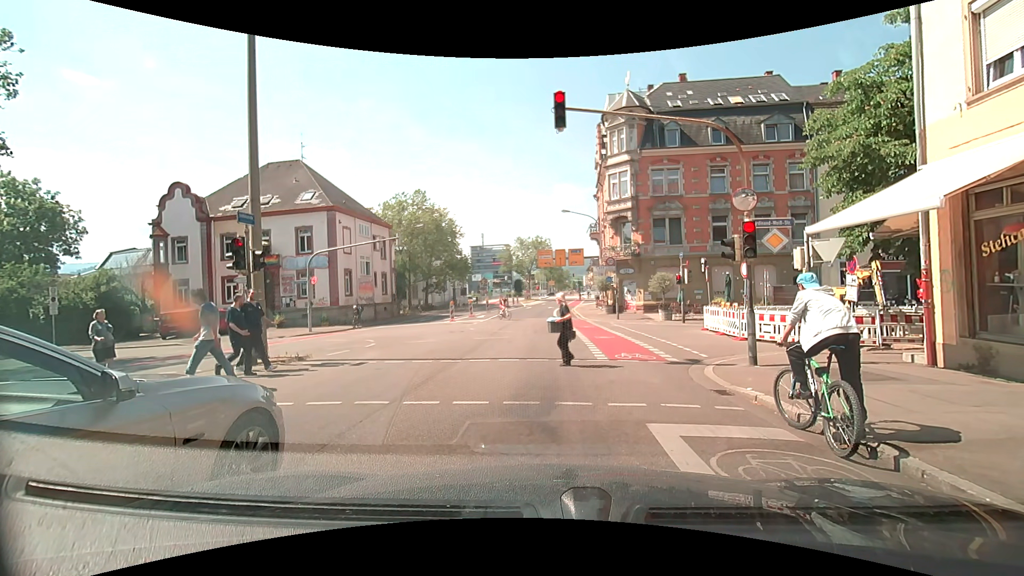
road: secondary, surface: asphalt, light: Day
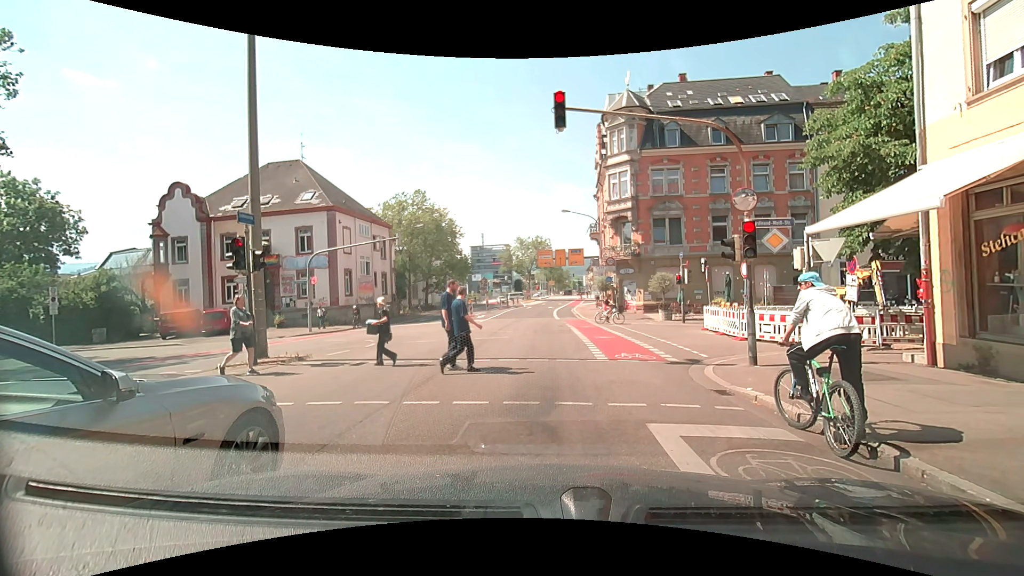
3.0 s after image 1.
(0.0, 0.0) m; 0°
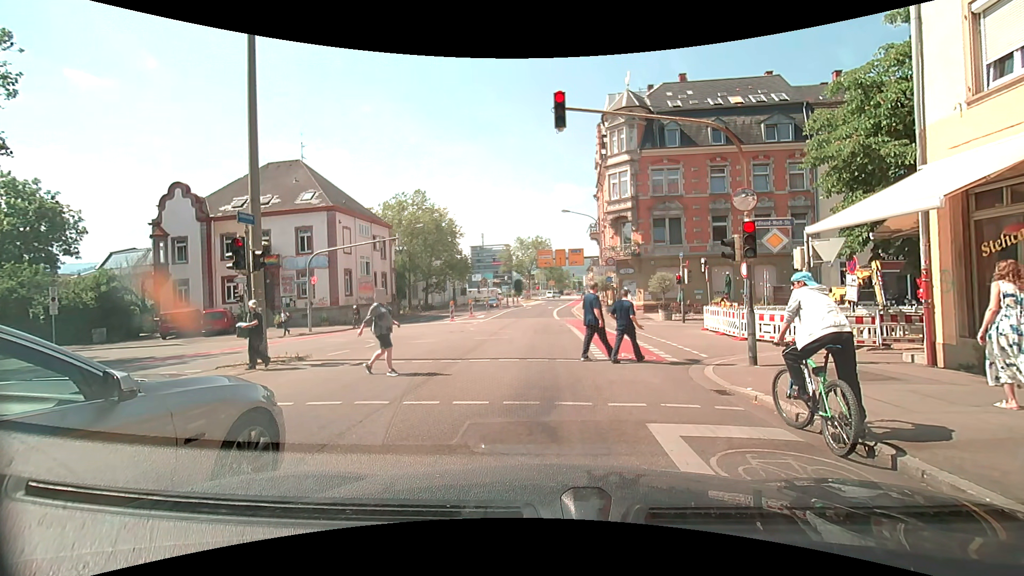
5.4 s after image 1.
(0.0, 0.0) m; 0°
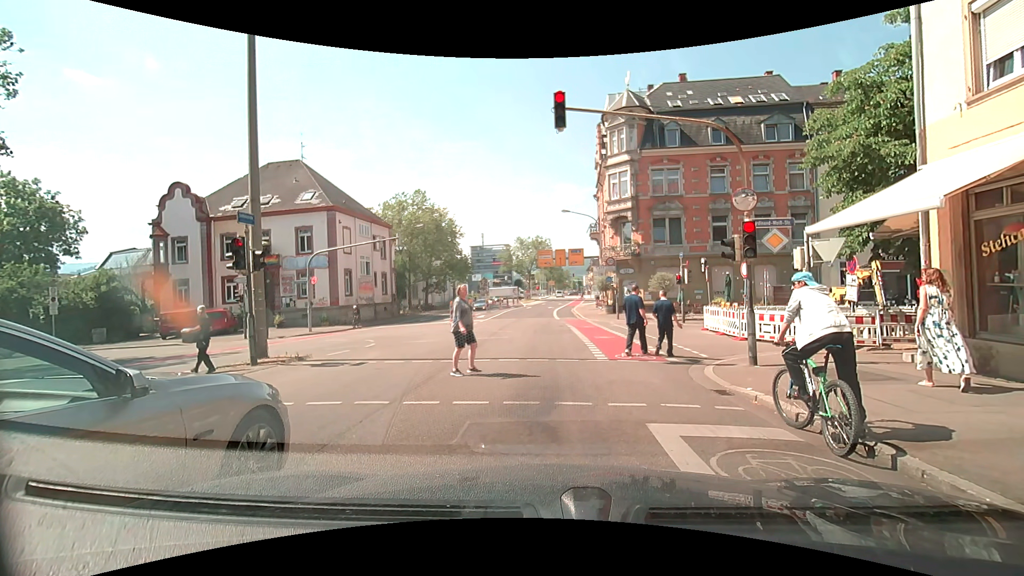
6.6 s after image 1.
(0.0, 0.0) m; 0°
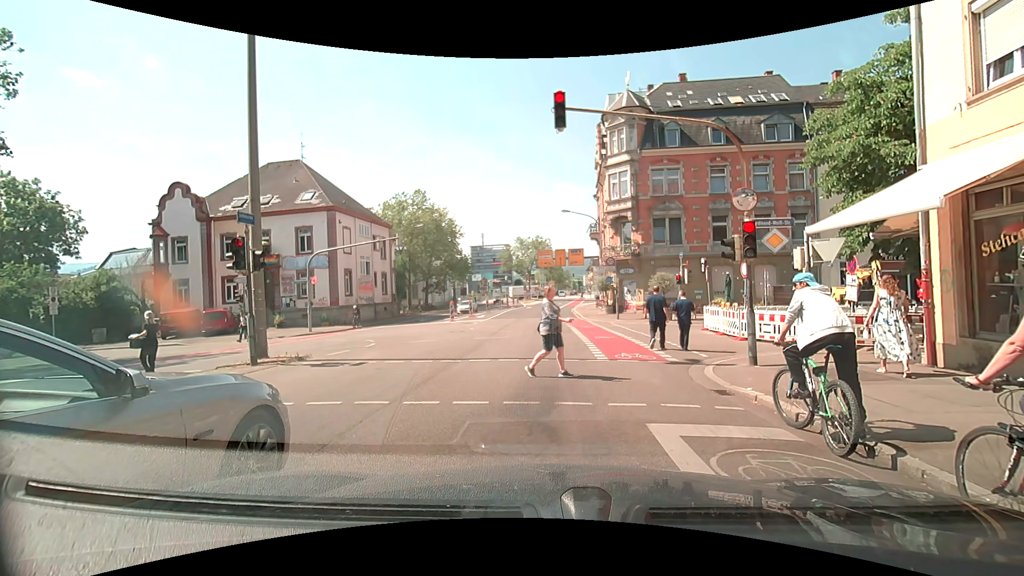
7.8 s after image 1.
(0.0, 0.0) m; 0°
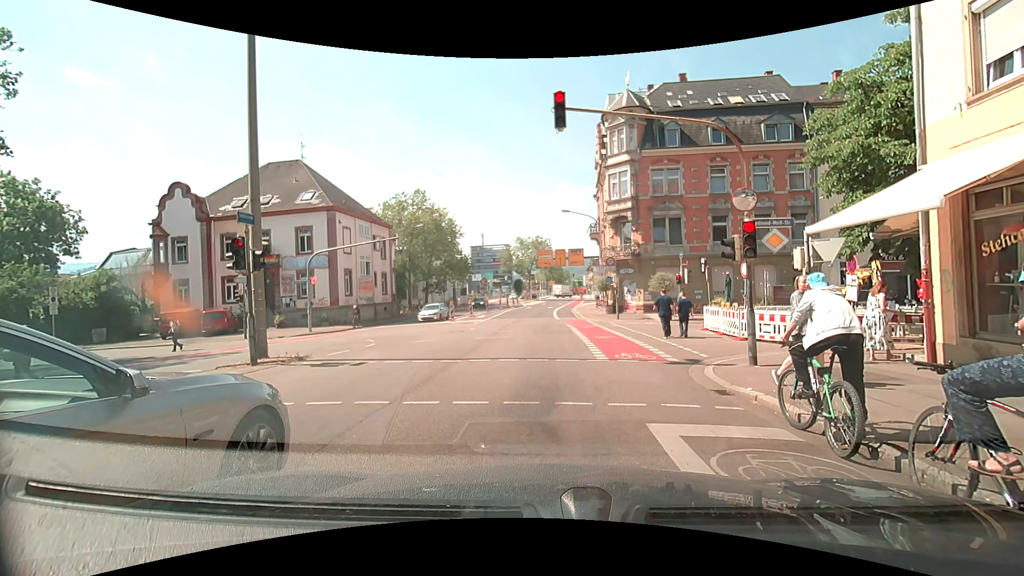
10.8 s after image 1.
(0.0, 0.0) m; 0°
(0, +10) (0, +20) (0, +30) (0, +40) (+1, +50) (+1, +60) (+2, +70) (+4, +80) (+7, +89) (+10, +99) m
